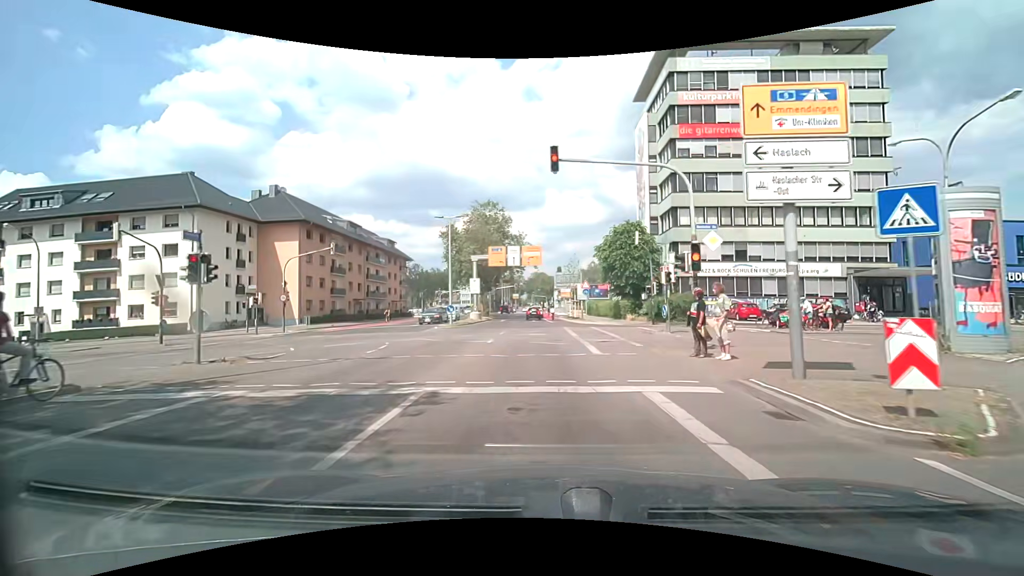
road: secondary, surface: asphalt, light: Day
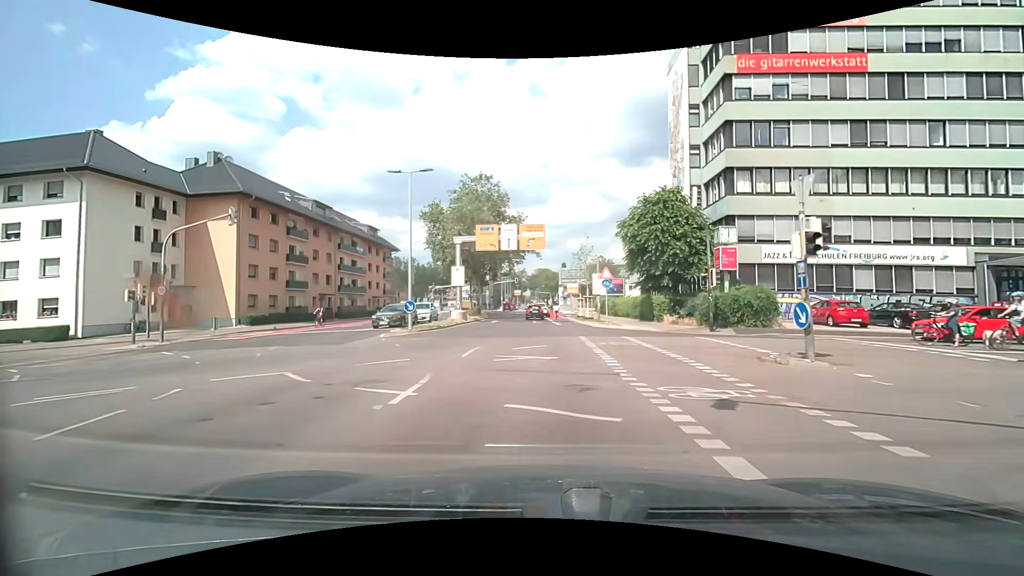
(0.0, +12.1) m; 0°
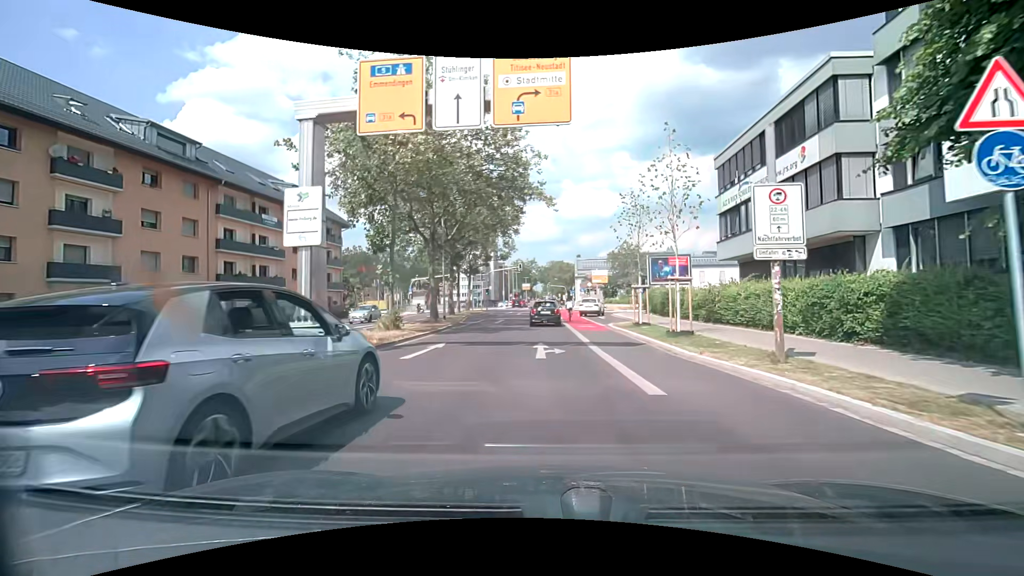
(-0.3, +26.8) m; -2°
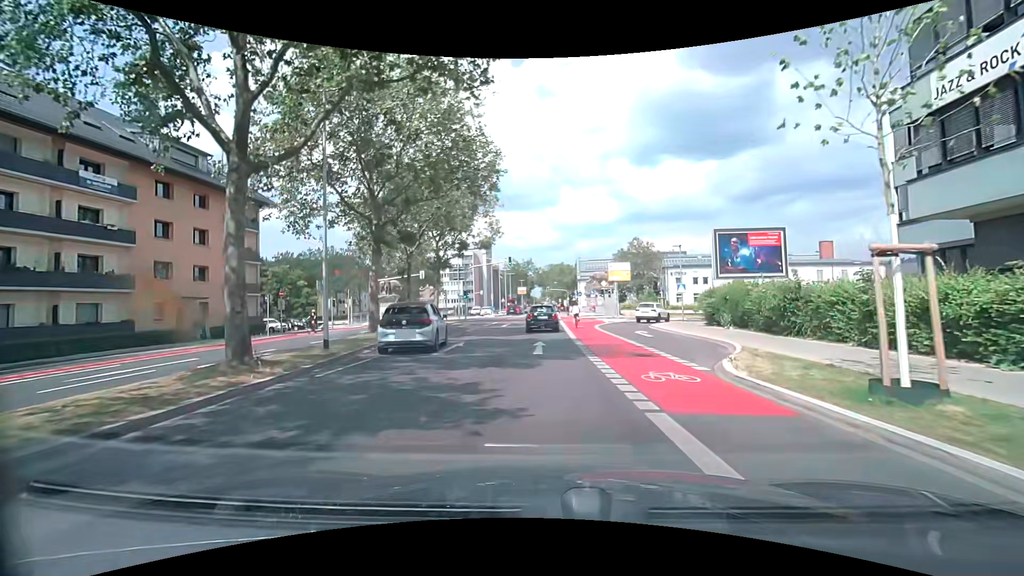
(+0.1, +17.9) m; +1°
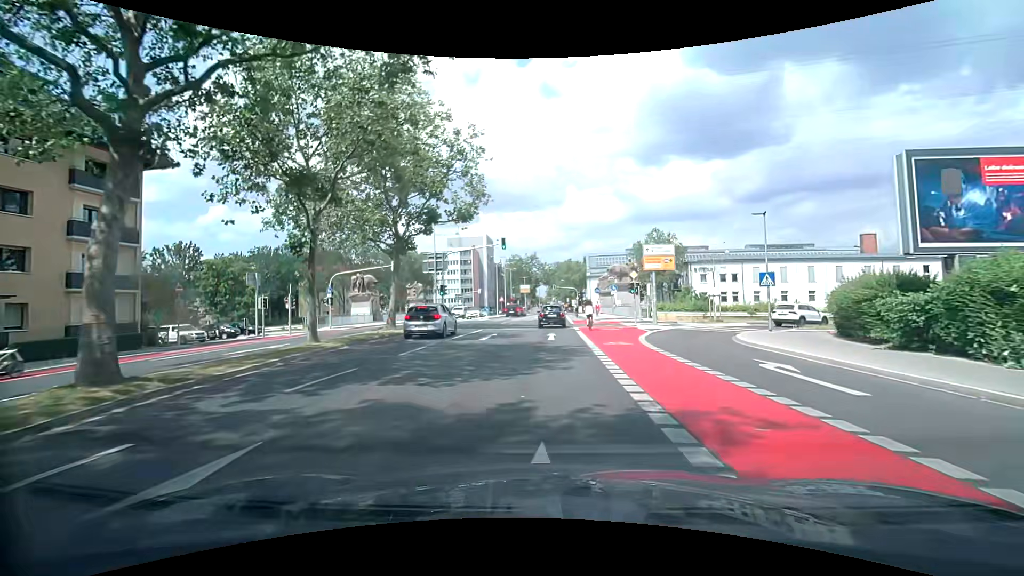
(0.0, +14.3) m; -2°
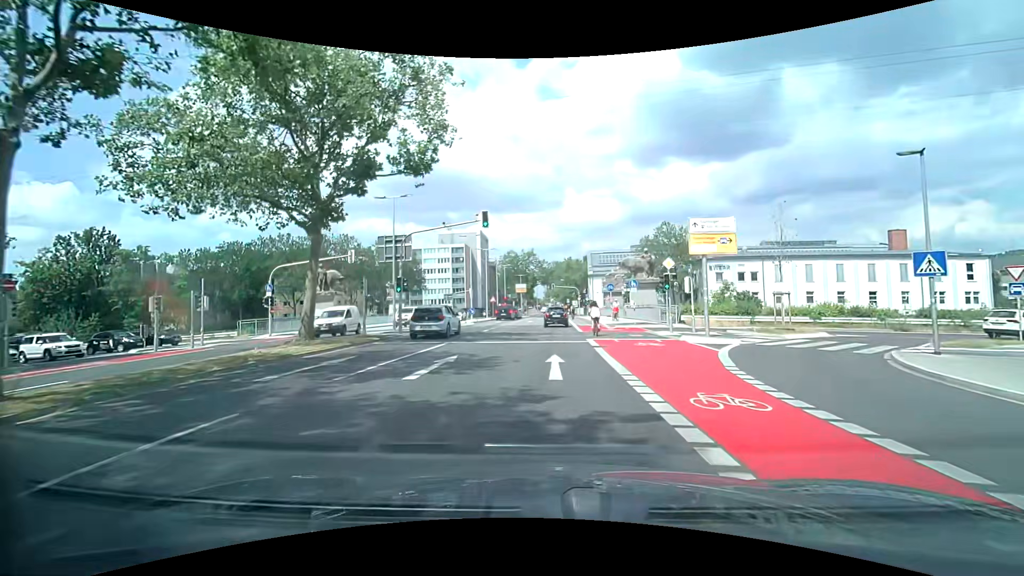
(+0.3, +10.8) m; +2°
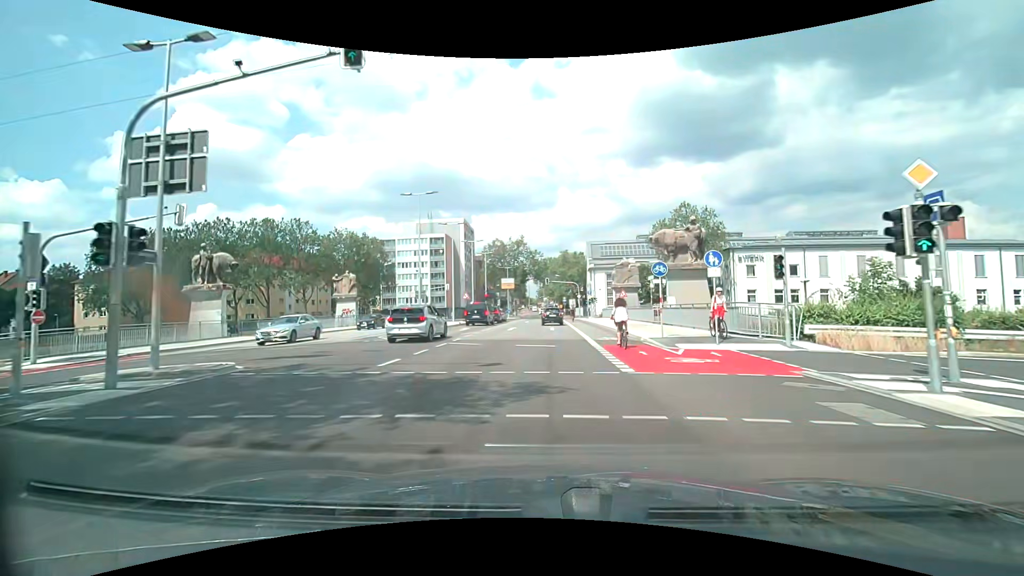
(+0.1, +17.8) m; +1°
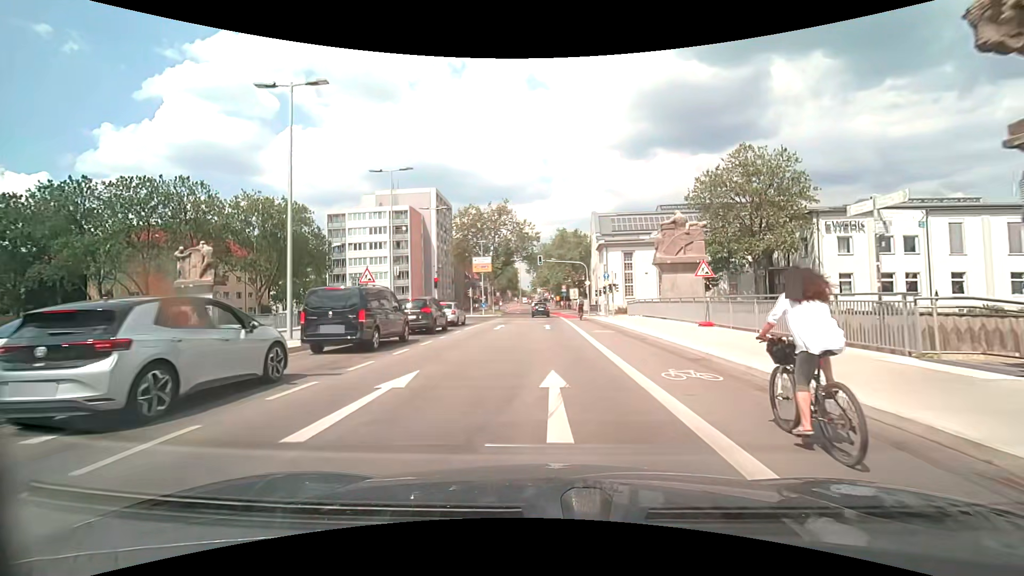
(+0.2, +25.6) m; 0°
(0, +10) (0, +20) (0, +30) (0, +40) (0, +50) (0, +60) (-1, +70) (-1, +80) (-2, +90) (-2, +100) m
